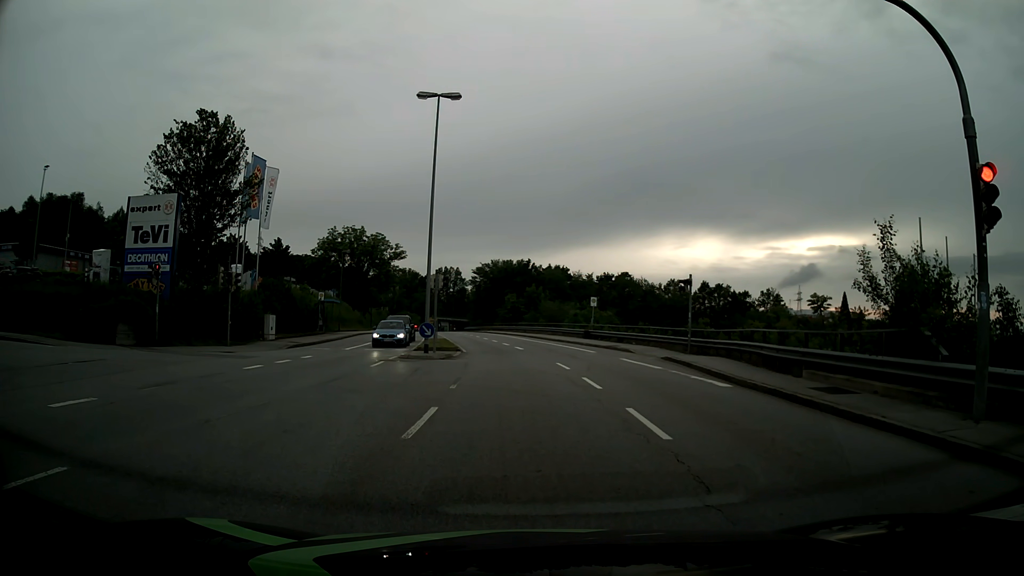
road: tertiary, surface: asphalt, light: Day
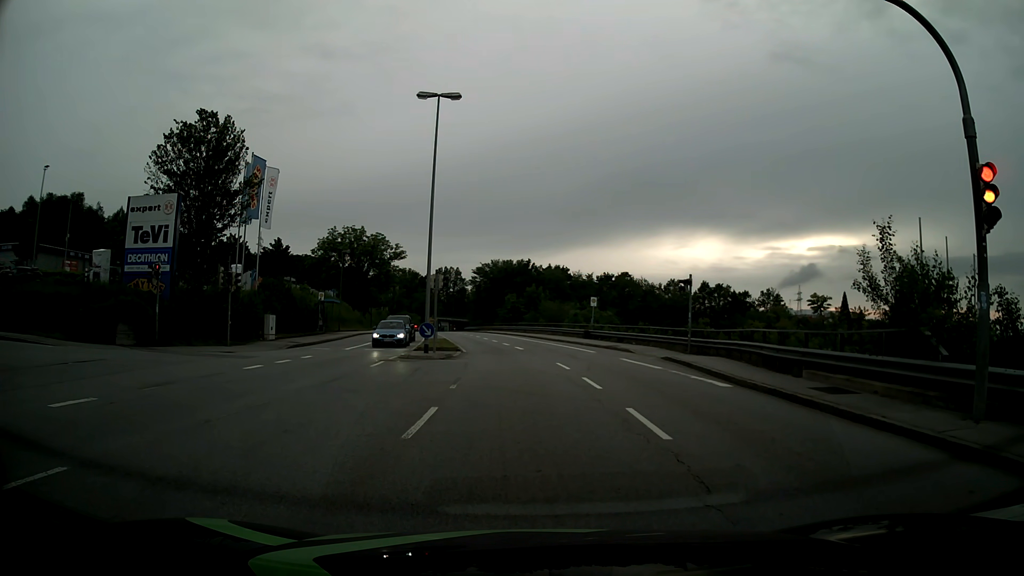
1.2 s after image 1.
(0.0, 0.0) m; 0°
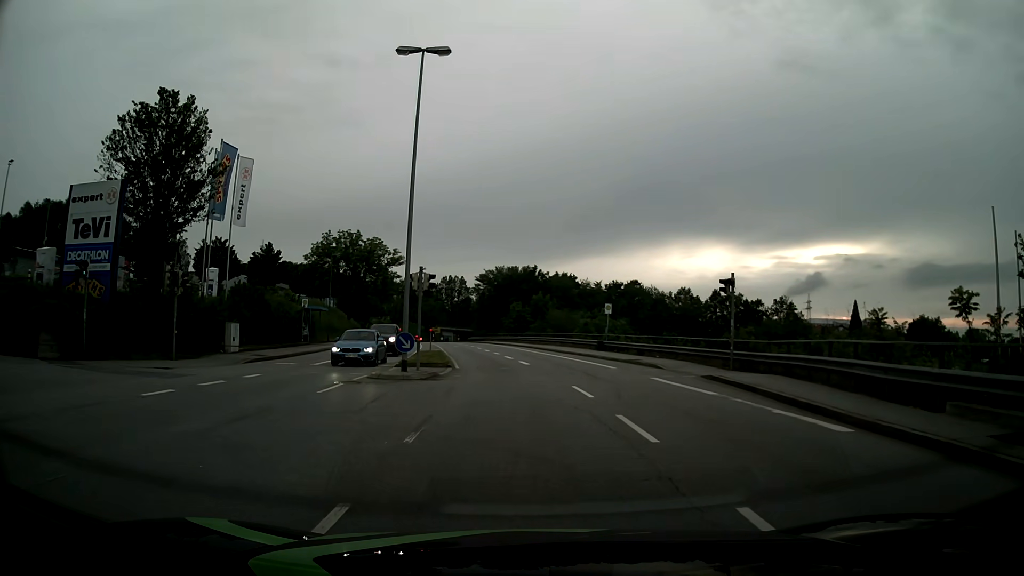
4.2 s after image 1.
(+0.1, +6.2) m; +1°
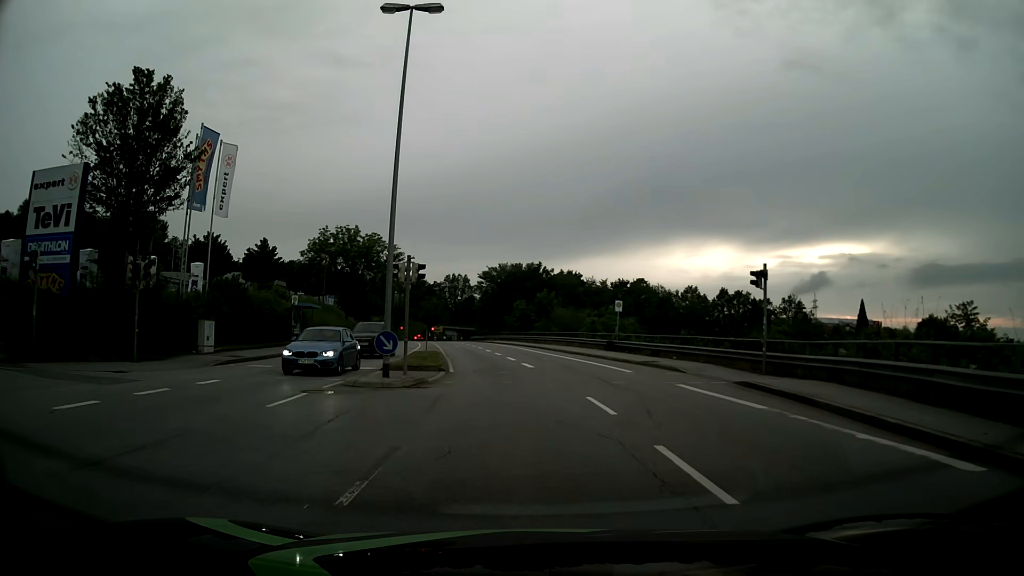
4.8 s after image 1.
(-0.1, +3.3) m; -1°
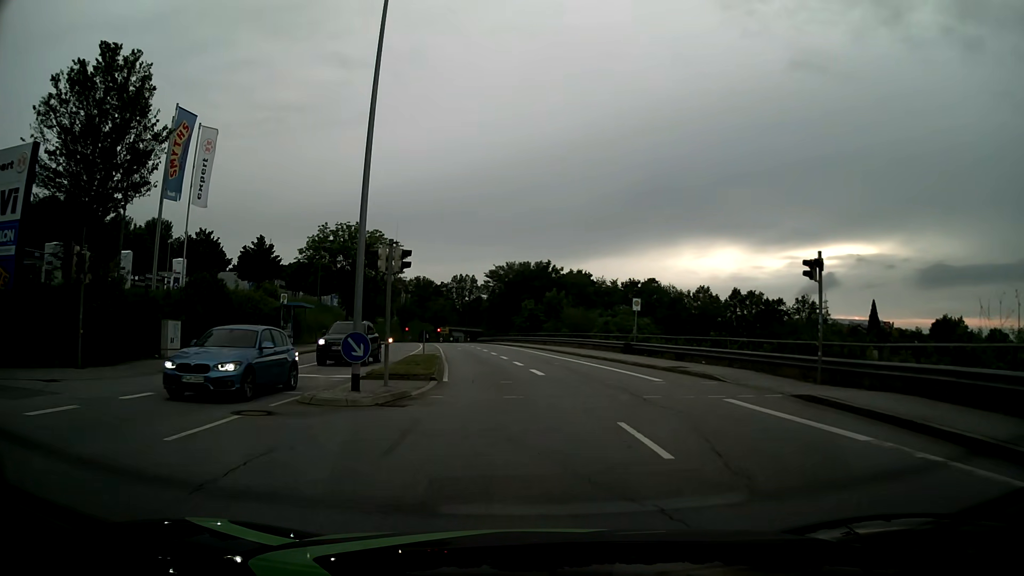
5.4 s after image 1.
(0.0, +3.9) m; -1°
